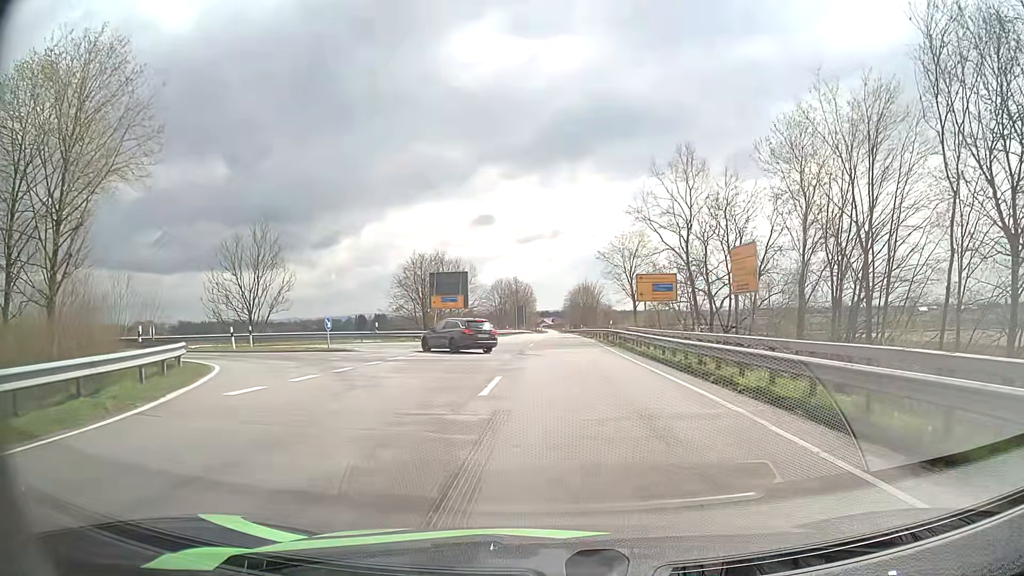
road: primary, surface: asphalt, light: Day
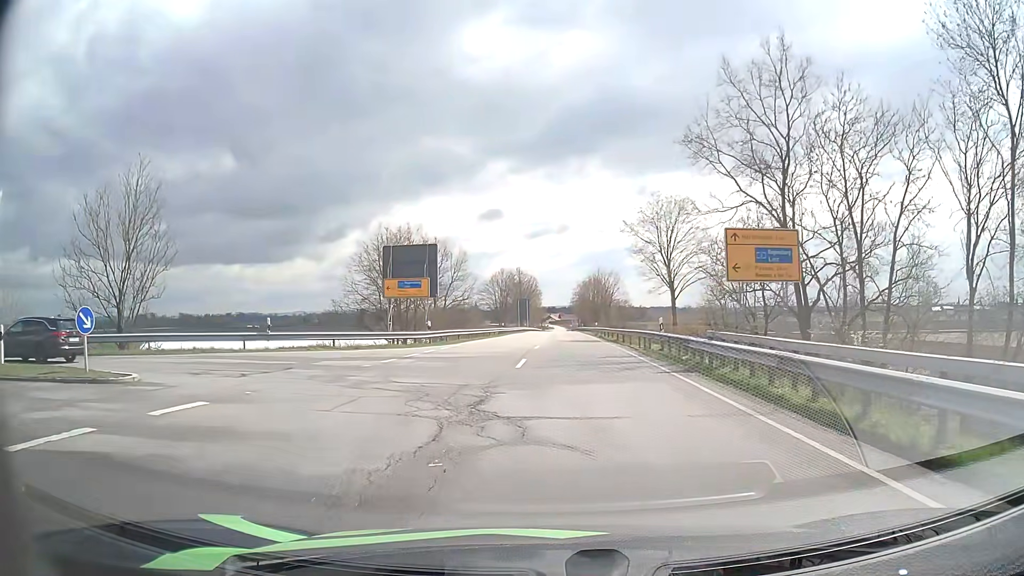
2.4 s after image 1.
(+0.1, +17.8) m; 0°
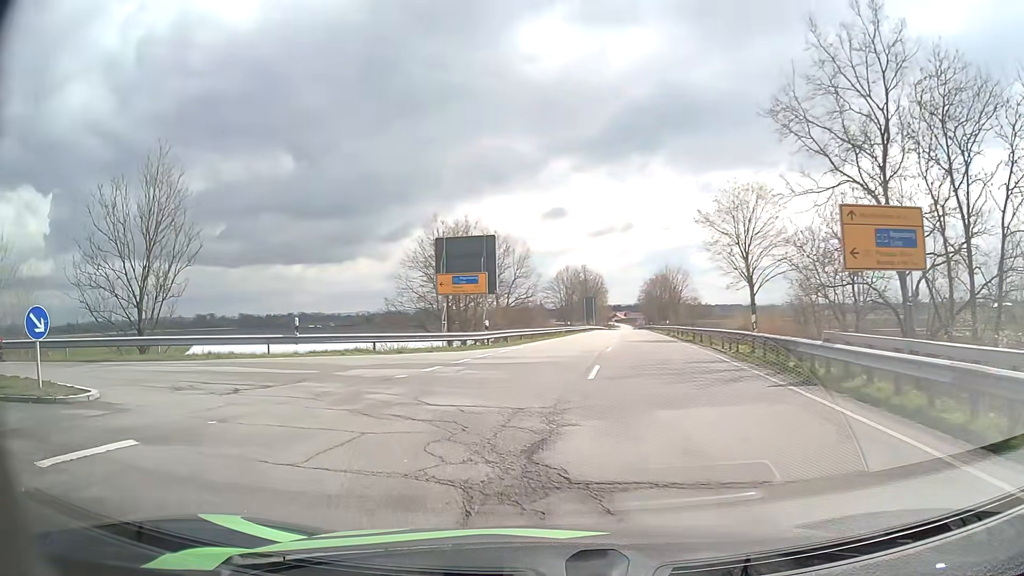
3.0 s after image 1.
(-0.1, +3.7) m; -5°
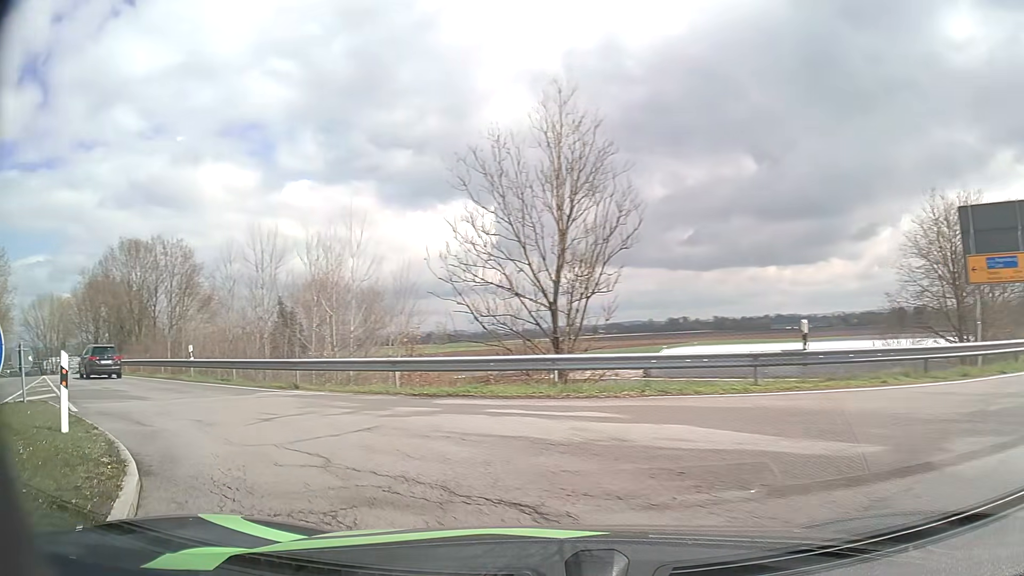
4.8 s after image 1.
(-2.9, +9.4) m; -39°
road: primary_link
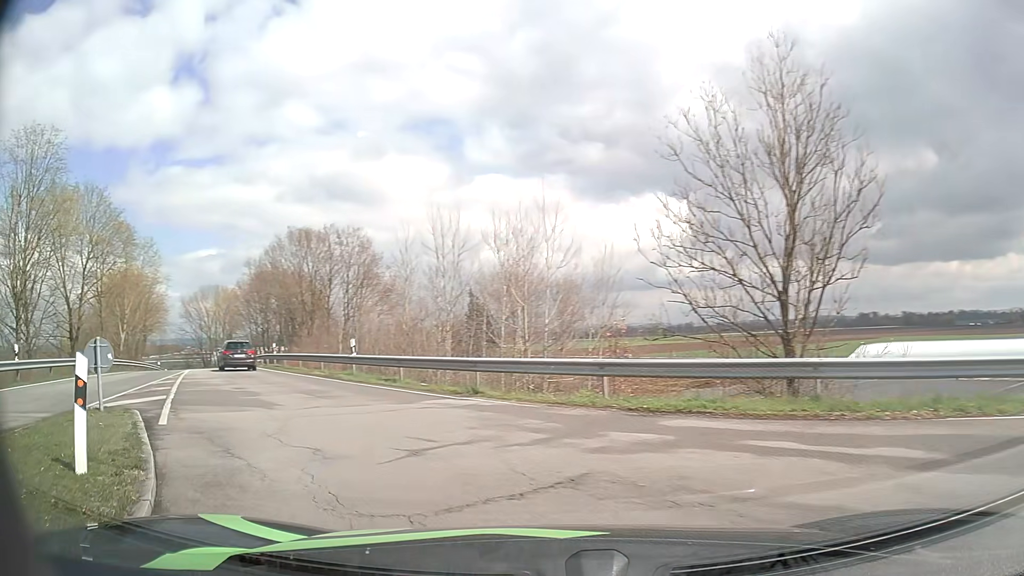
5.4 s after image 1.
(-0.5, +3.6) m; -17°
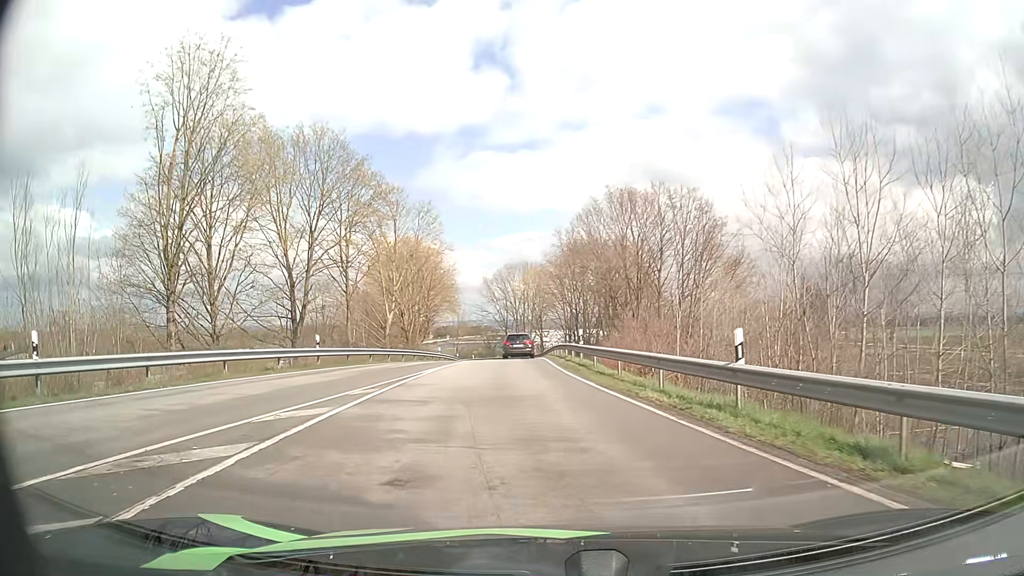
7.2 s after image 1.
(-3.7, +12.2) m; -28°
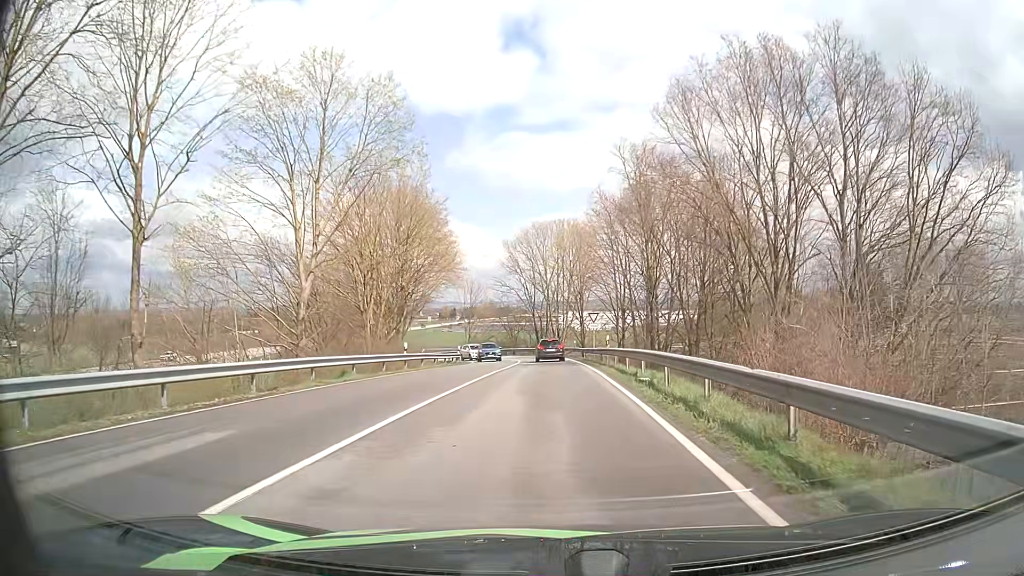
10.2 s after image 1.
(-1.4, +27.0) m; -3°
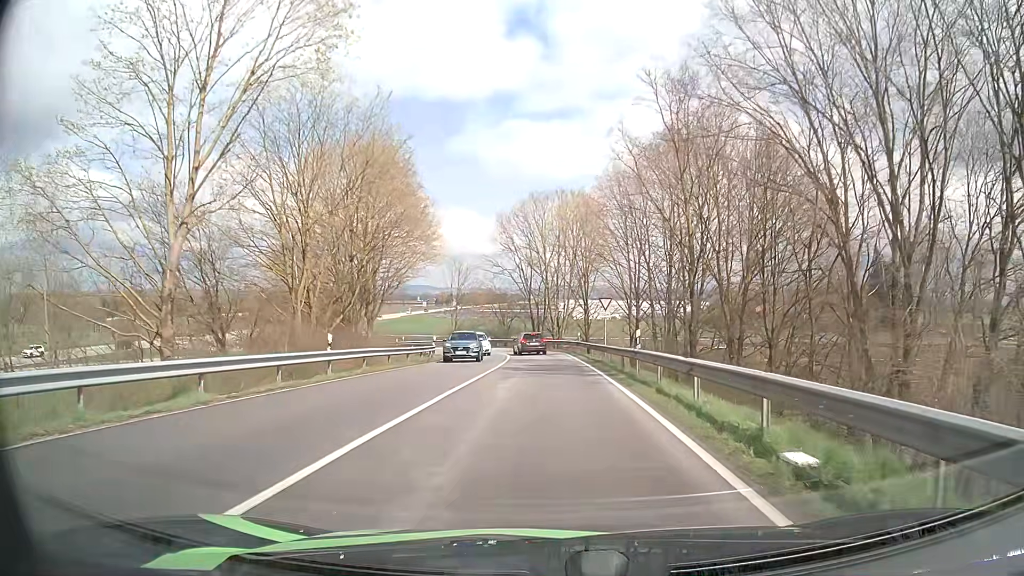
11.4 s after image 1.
(0.0, +11.0) m; +1°
(0, +10) (0, +20) (0, +30) (0, +40) (-2, +50) (-5, +59) (-11, +68) (-18, +74) (-27, +78) (-36, +83) m
